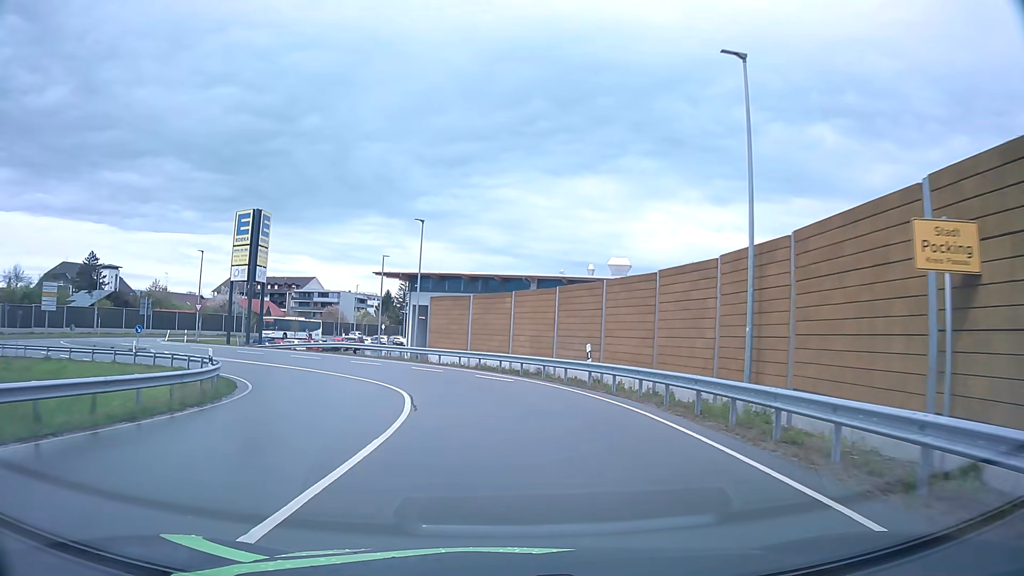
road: unclassified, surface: asphalt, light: Day
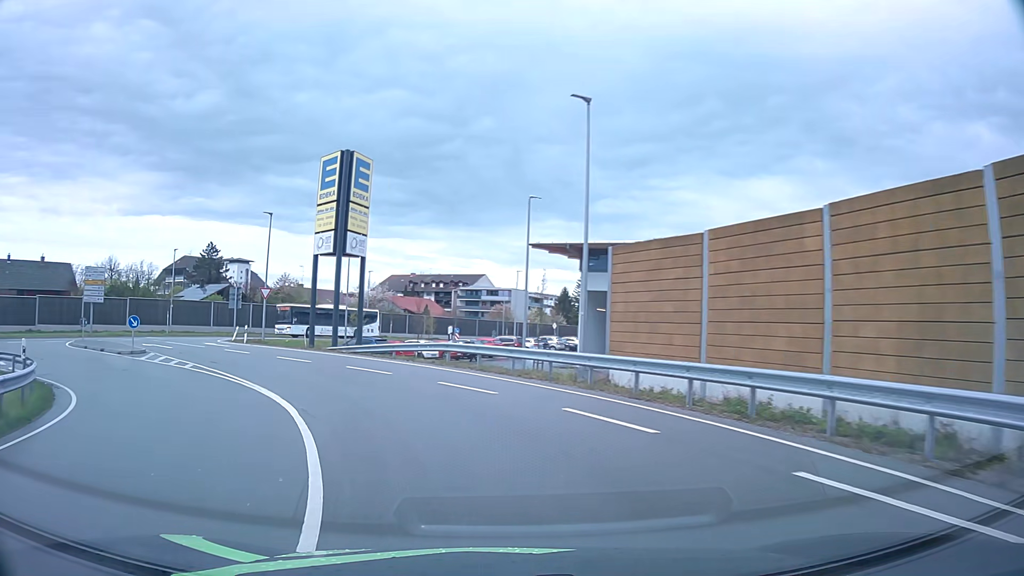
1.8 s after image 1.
(-1.6, +19.9) m; -14°
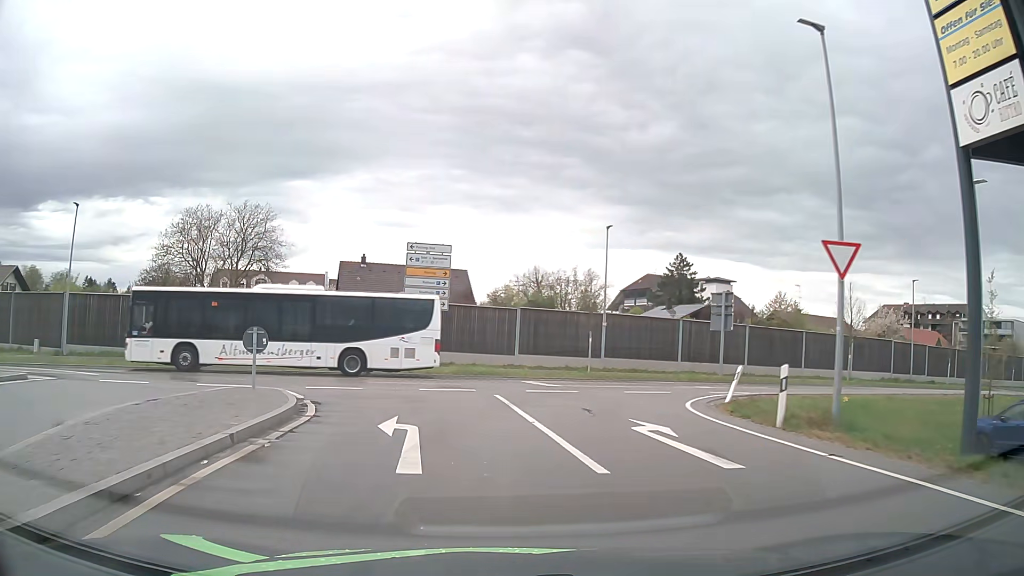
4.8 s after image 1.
(-11.0, +26.8) m; -41°
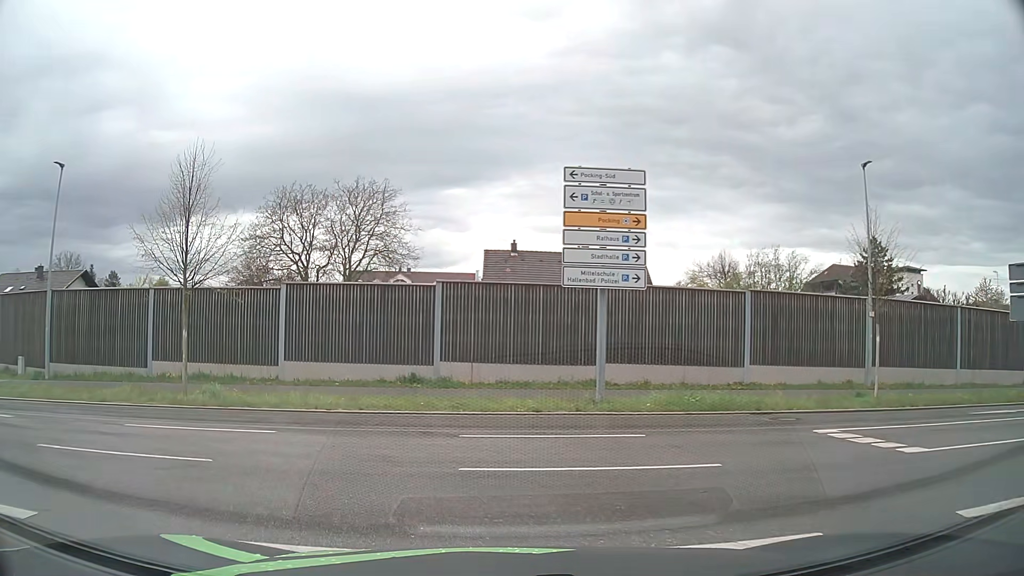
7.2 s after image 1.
(-1.5, +13.4) m; -15°
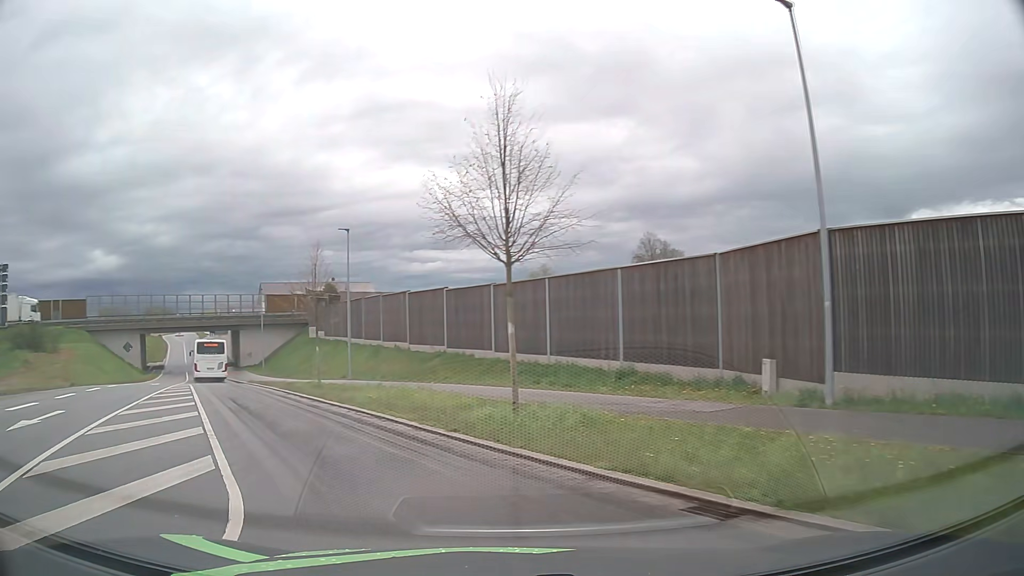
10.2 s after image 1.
(-7.6, +11.4) m; -64°
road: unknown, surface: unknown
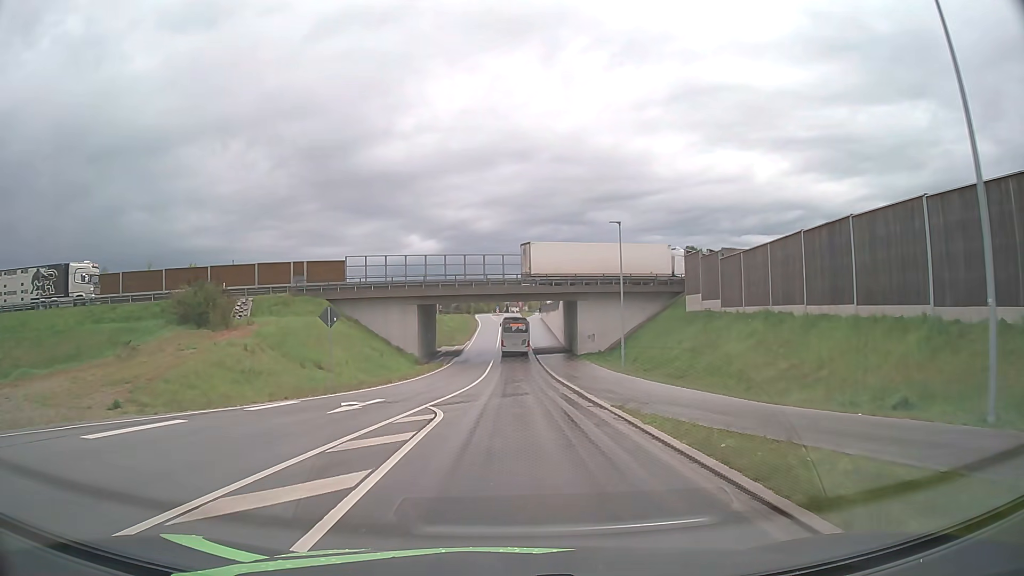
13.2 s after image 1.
(-10.5, +25.8) m; -29°
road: unclassified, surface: asphalt
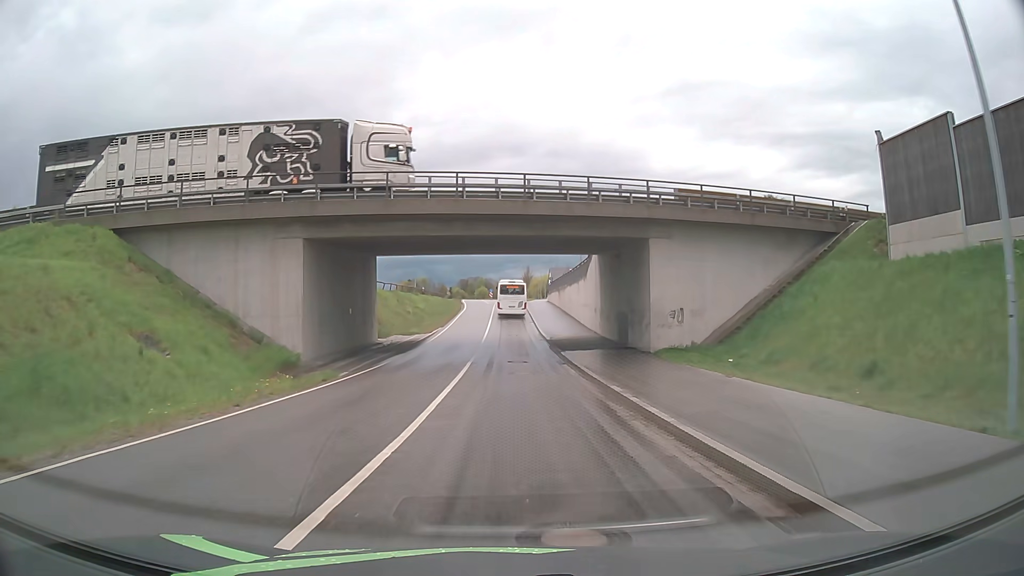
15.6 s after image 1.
(+0.2, +30.0) m; +1°
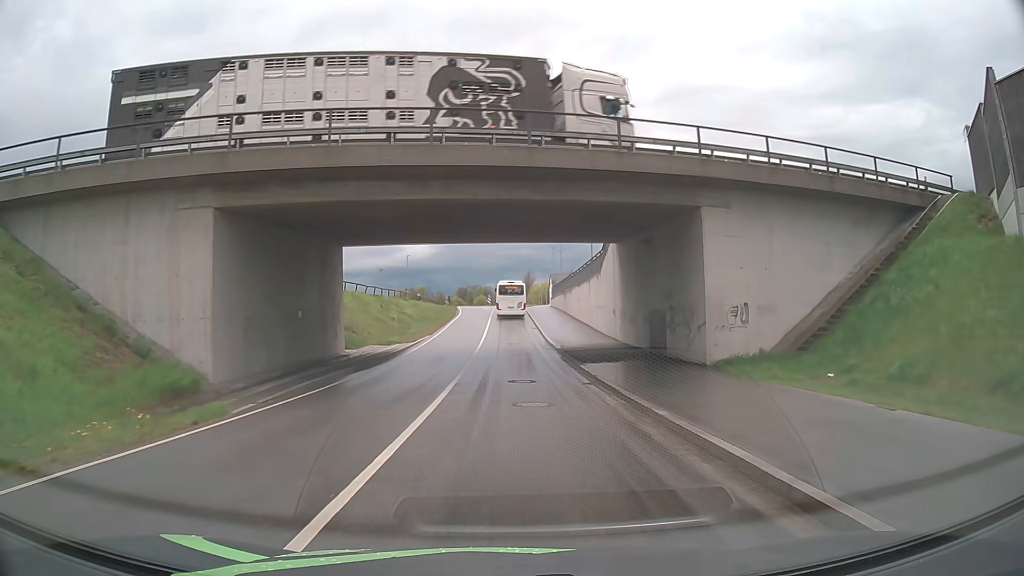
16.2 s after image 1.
(0.0, +7.8) m; 0°
